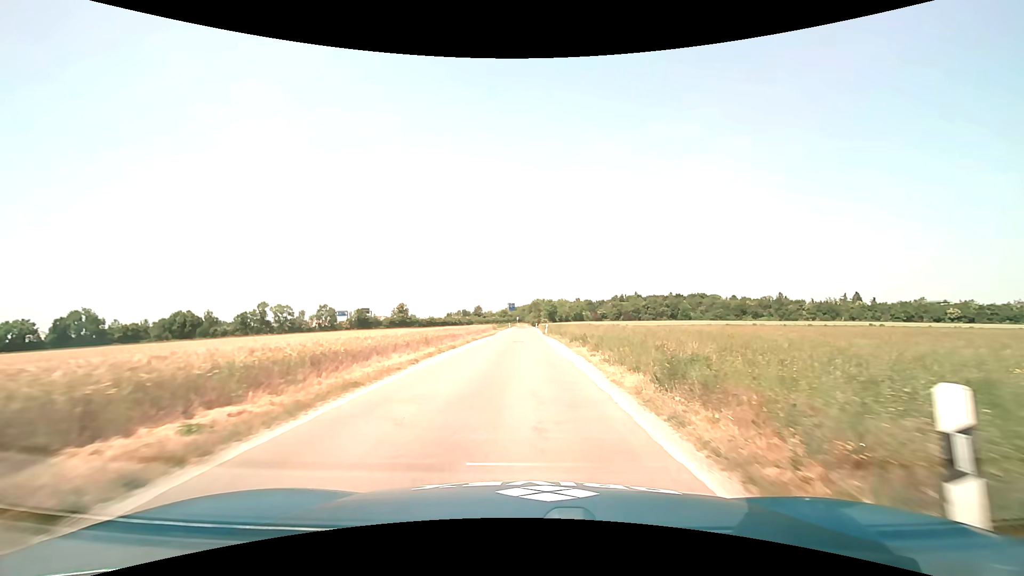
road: unclassified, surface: asphalt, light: Day
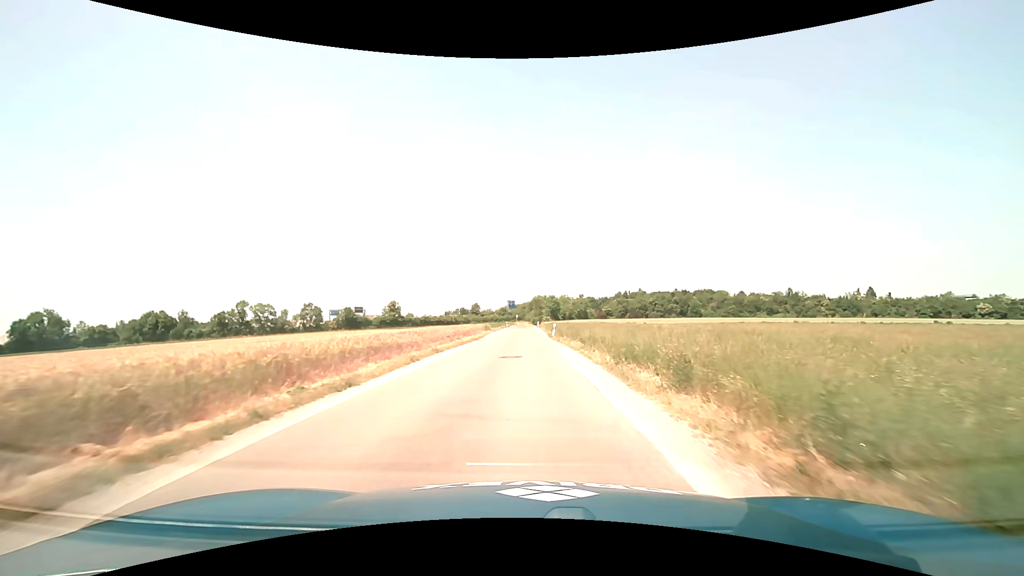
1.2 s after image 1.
(0.0, +15.1) m; 0°
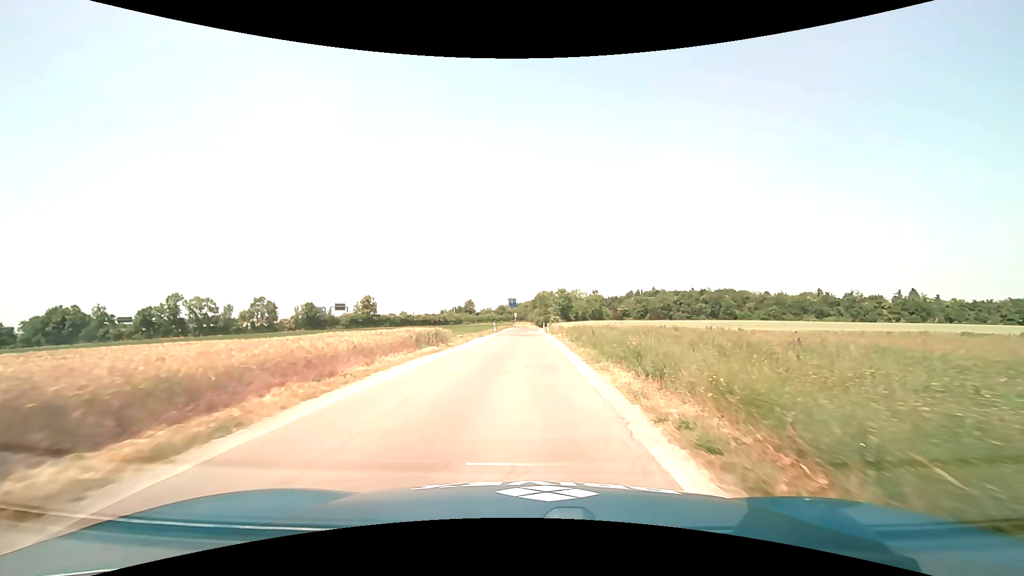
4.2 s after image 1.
(-0.1, +37.9) m; 0°
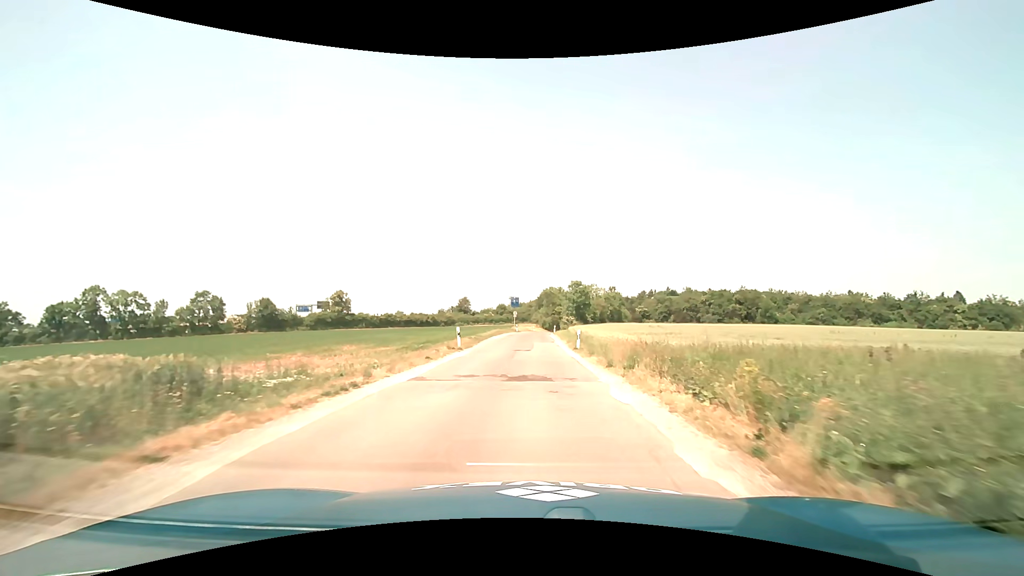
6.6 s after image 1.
(-0.2, +30.2) m; -1°
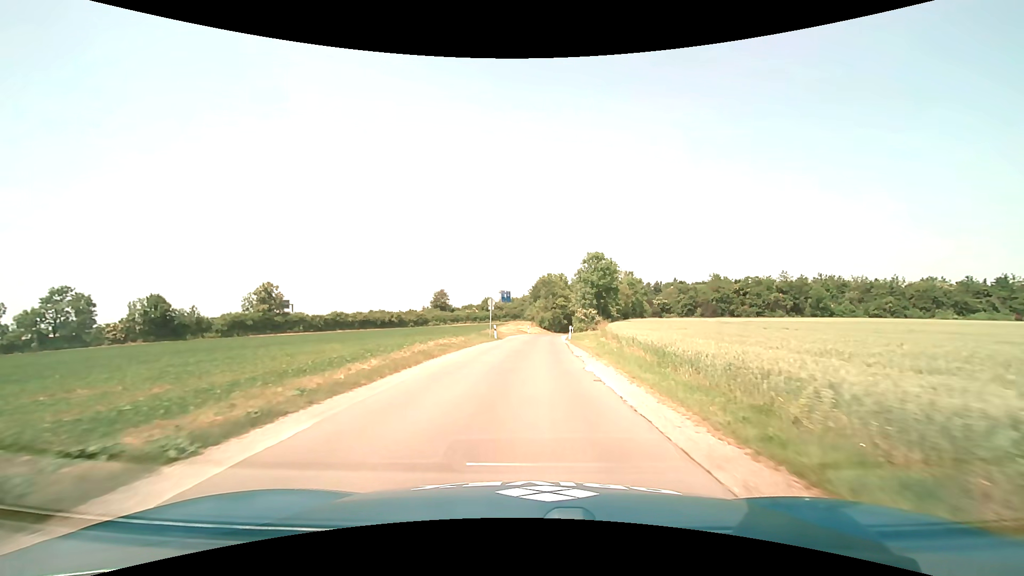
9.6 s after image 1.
(+0.3, +36.8) m; +1°
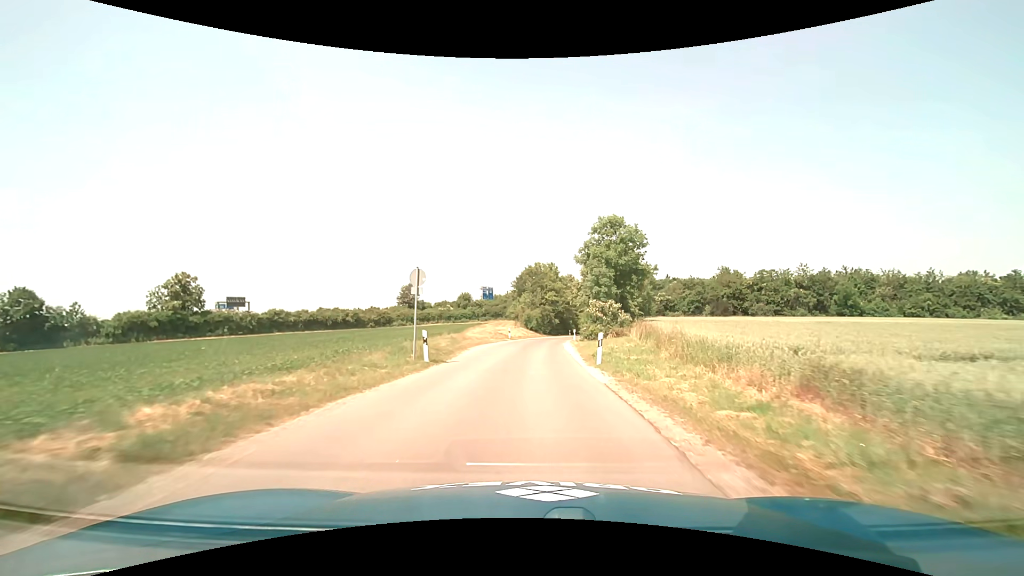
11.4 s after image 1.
(+0.3, +21.4) m; +2°
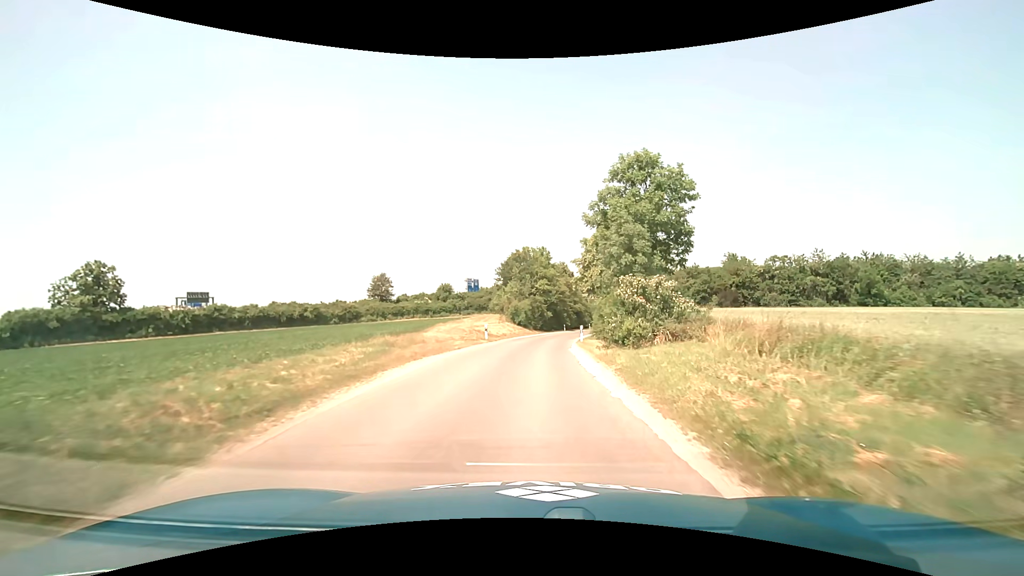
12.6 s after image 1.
(+0.1, +14.2) m; +1°
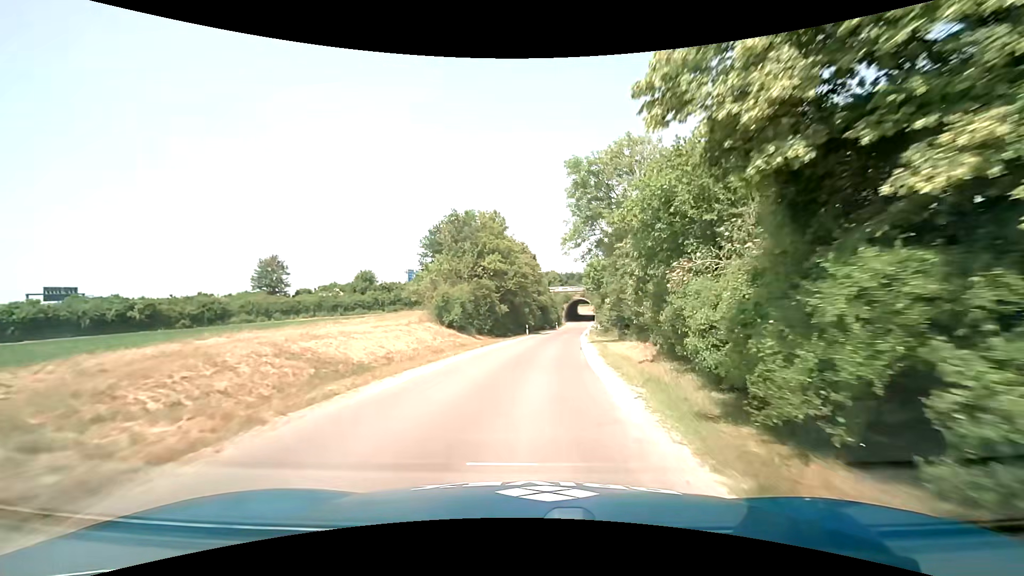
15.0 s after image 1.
(+1.0, +28.7) m; +5°
(0, +10) (+1, +20) (+1, +30) (+3, +40) (+4, +50) (+5, +60) (+6, +70) (+8, +80) (+9, +89) (+11, +99) m
